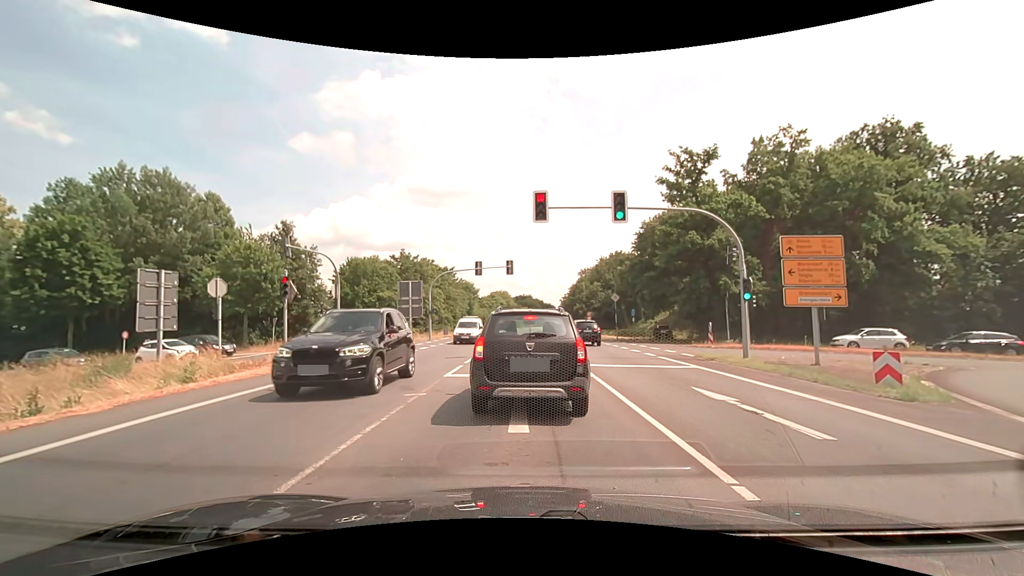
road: primary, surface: asphalt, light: Day
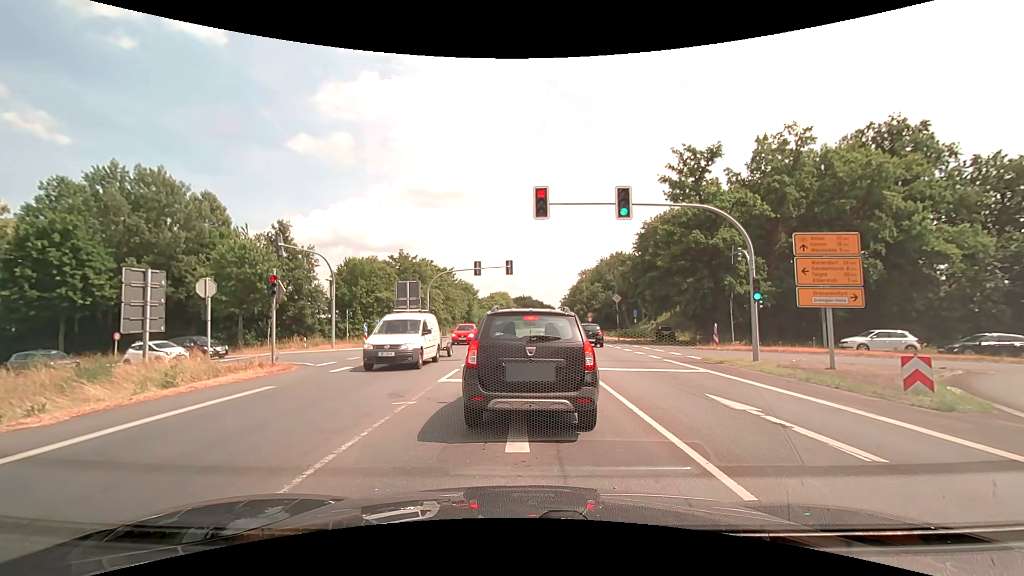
(0.0, +0.8) m; 0°
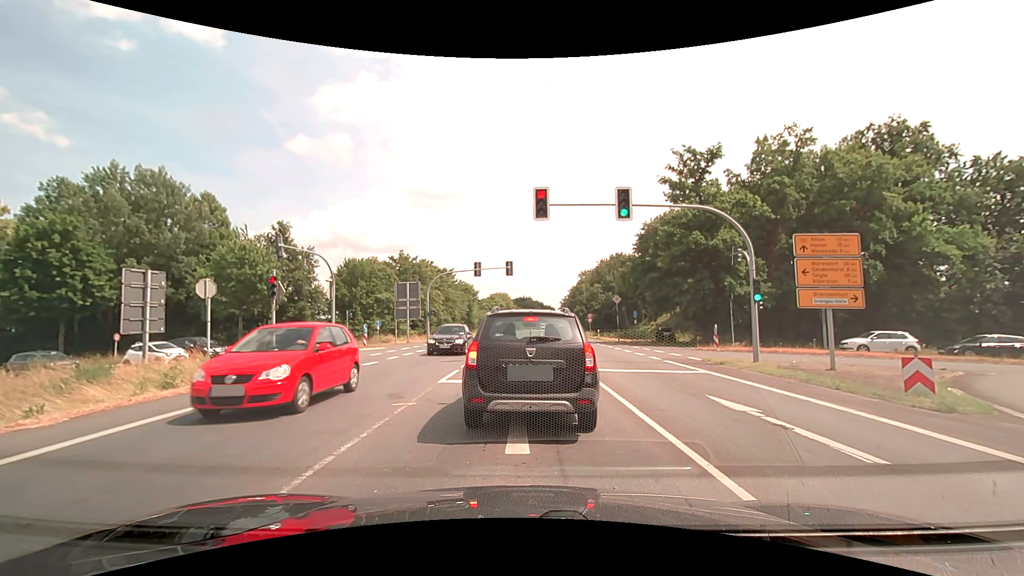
(0.0, +0.1) m; 0°
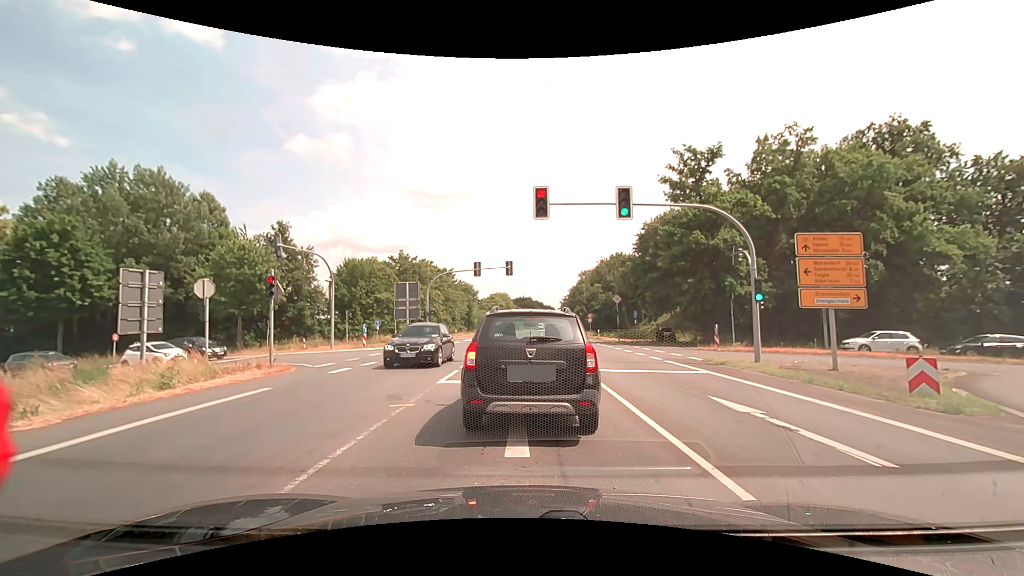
(0.0, +0.1) m; 0°
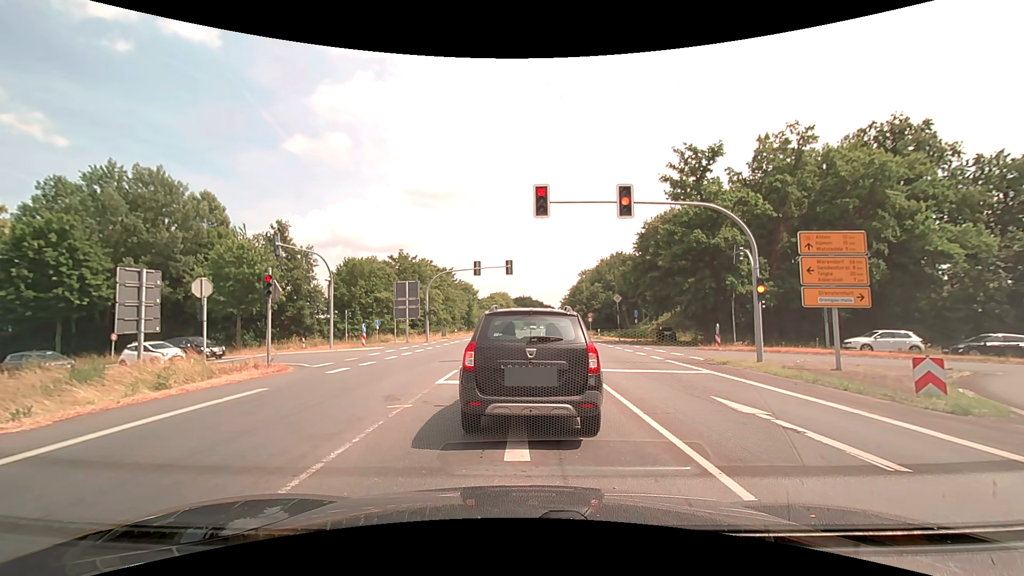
(0.0, +0.2) m; 0°
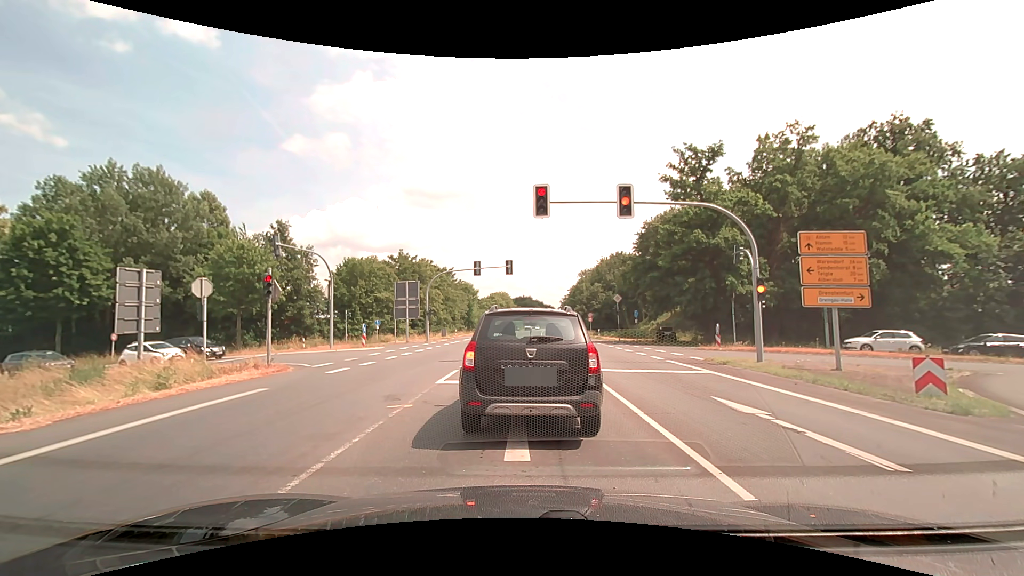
(0.0, 0.0) m; 0°
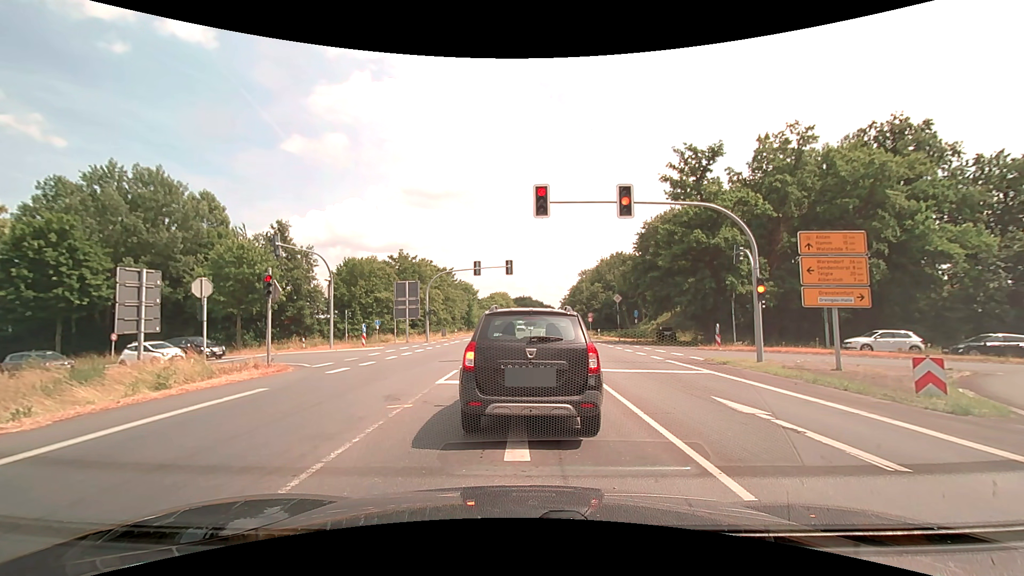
(0.0, 0.0) m; 0°
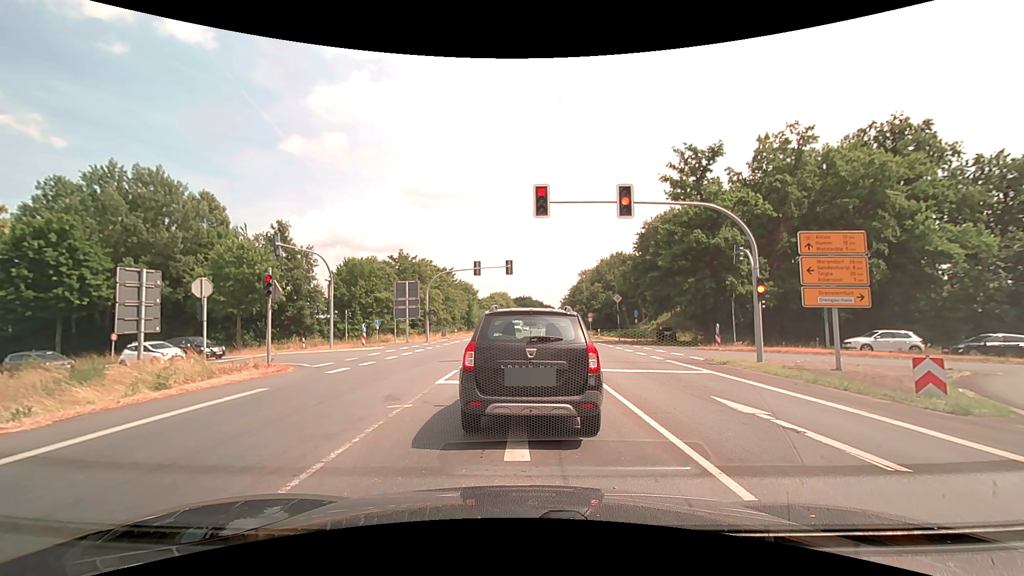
(0.0, 0.0) m; 0°
